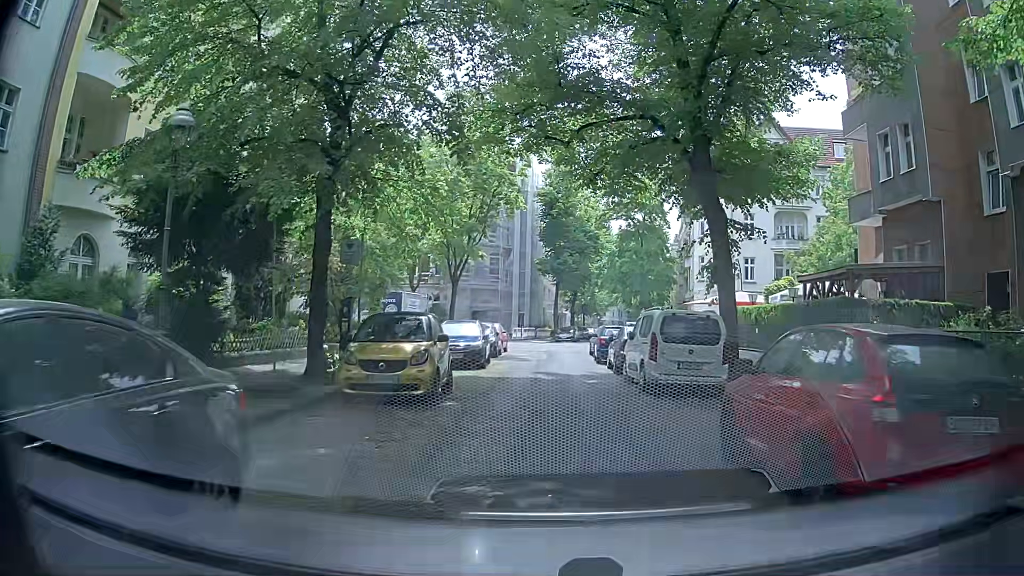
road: residential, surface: asphalt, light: Day
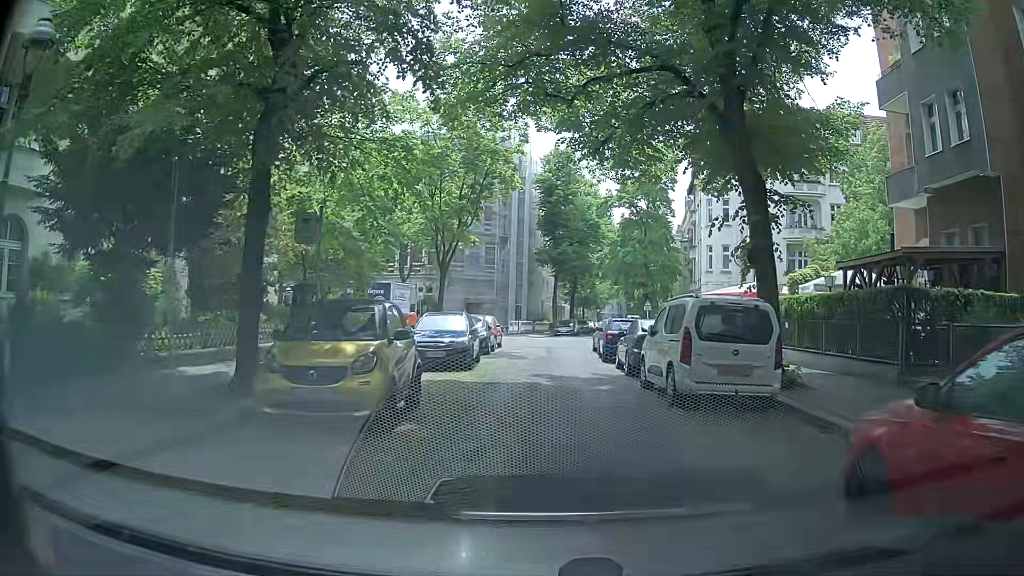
(0.0, +3.3) m; 0°
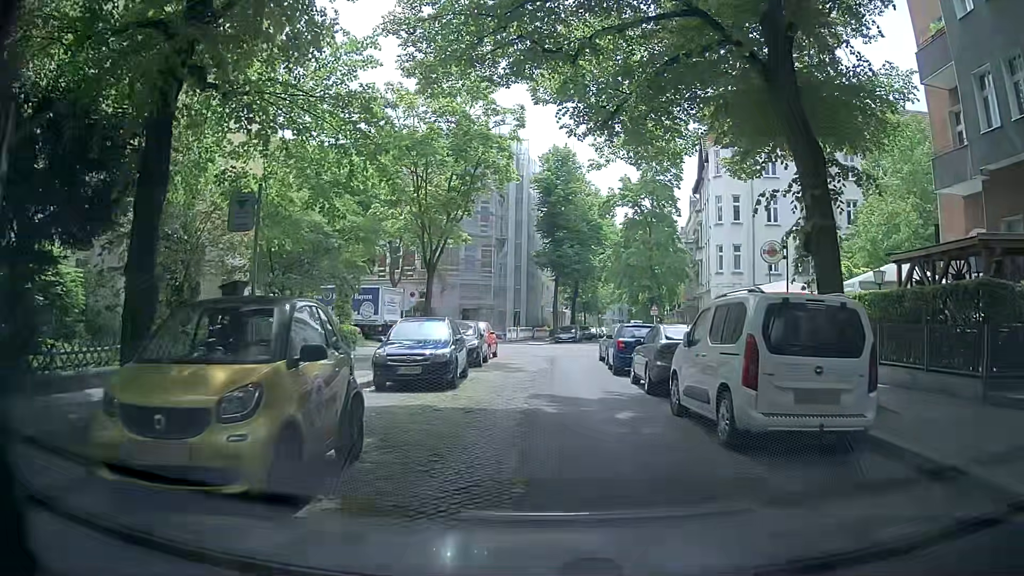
(0.0, +3.3) m; -2°
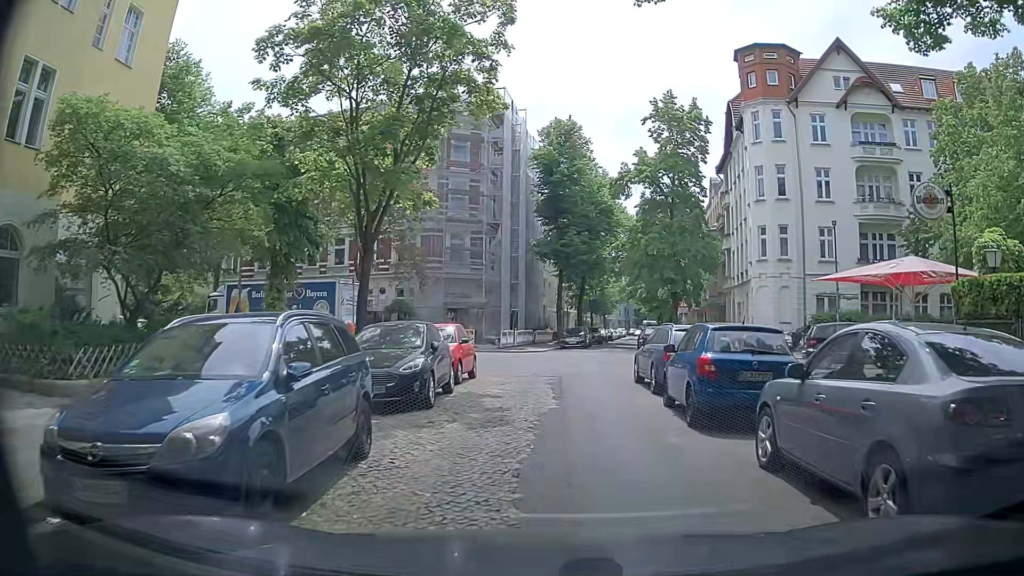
(+0.3, +9.8) m; +1°
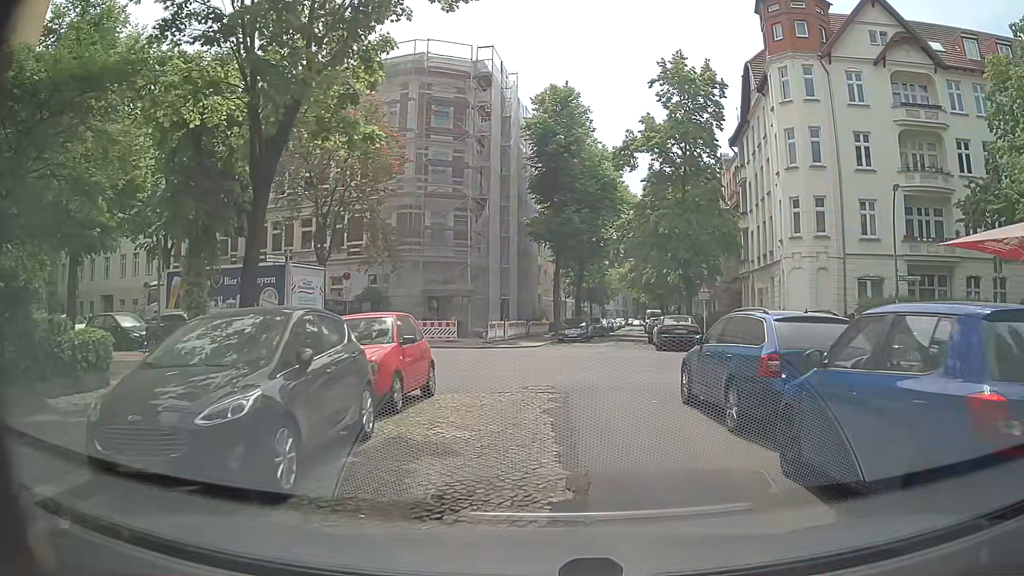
(0.0, +6.3) m; -2°
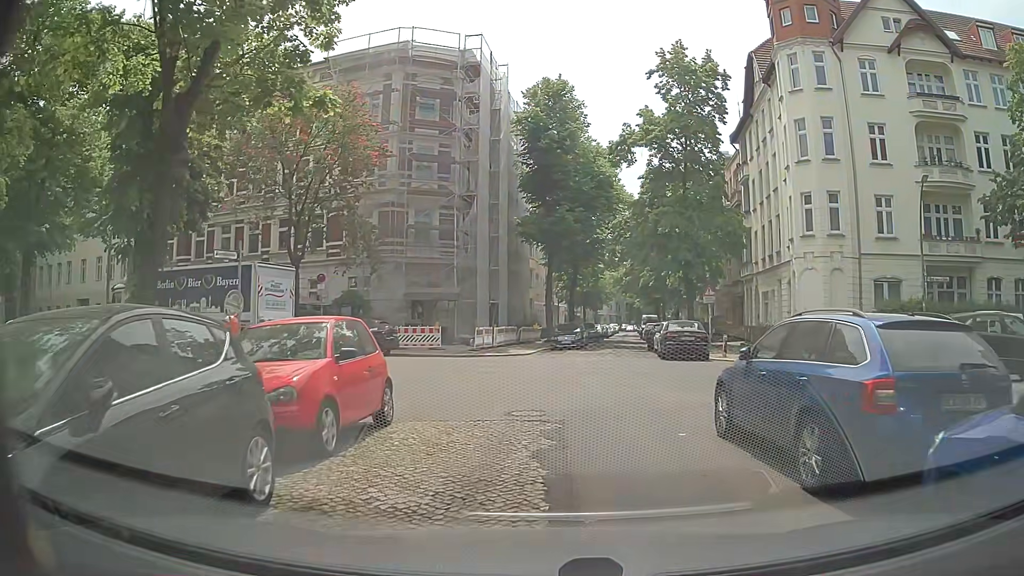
(+0.1, +2.7) m; +2°
